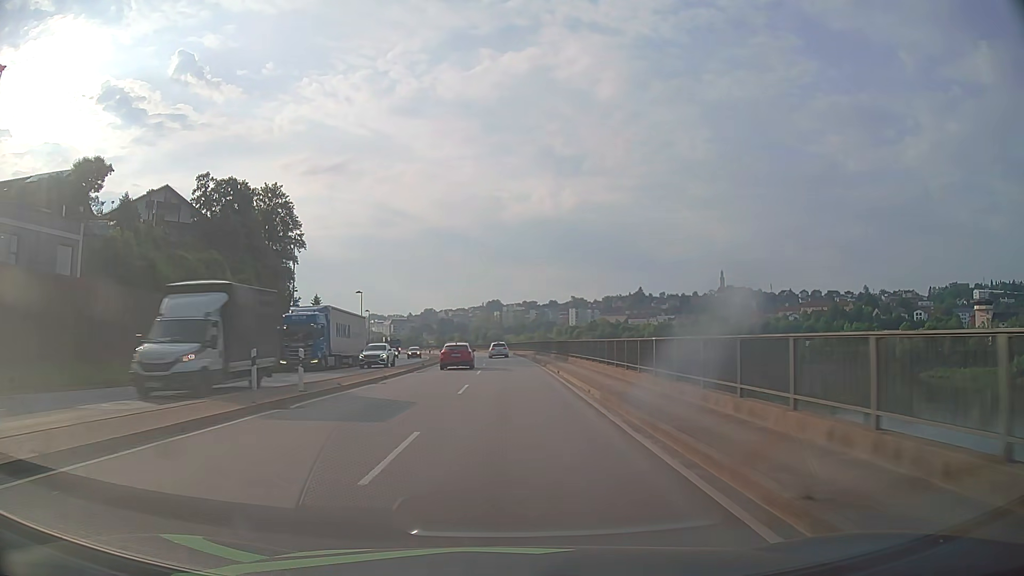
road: primary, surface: asphalt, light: Day
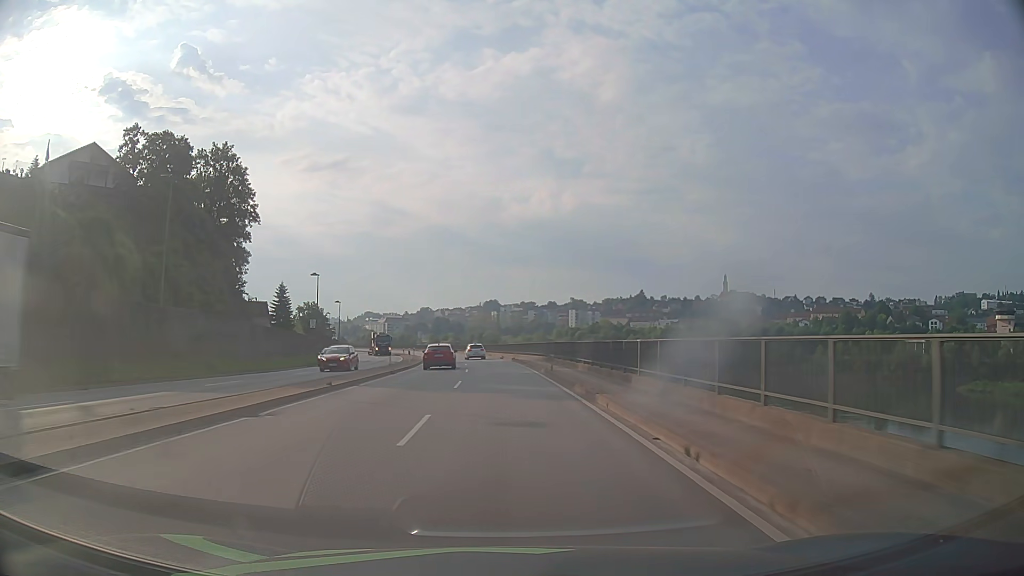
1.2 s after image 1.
(+0.1, +21.5) m; 0°
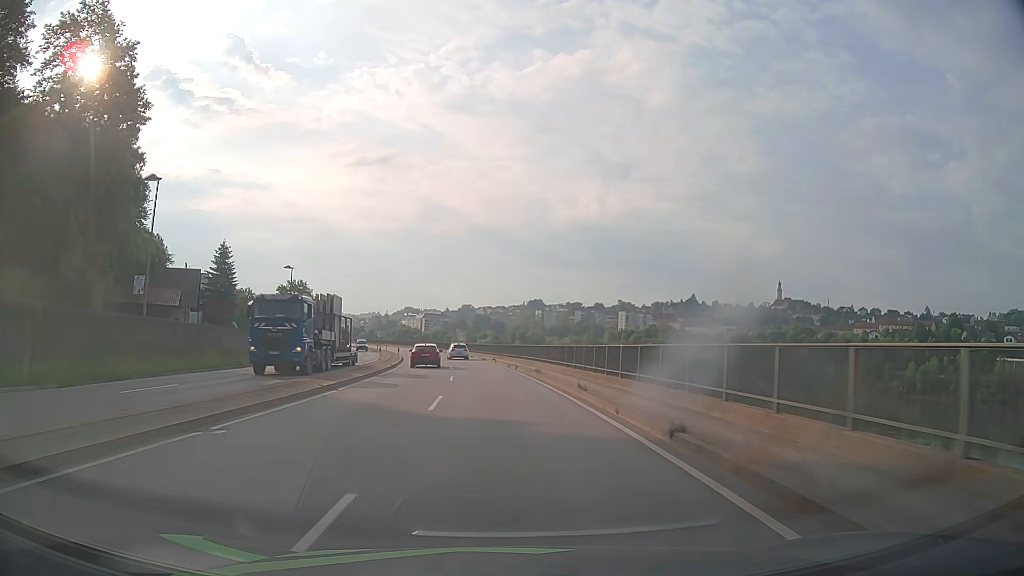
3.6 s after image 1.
(-1.1, +43.0) m; -4°
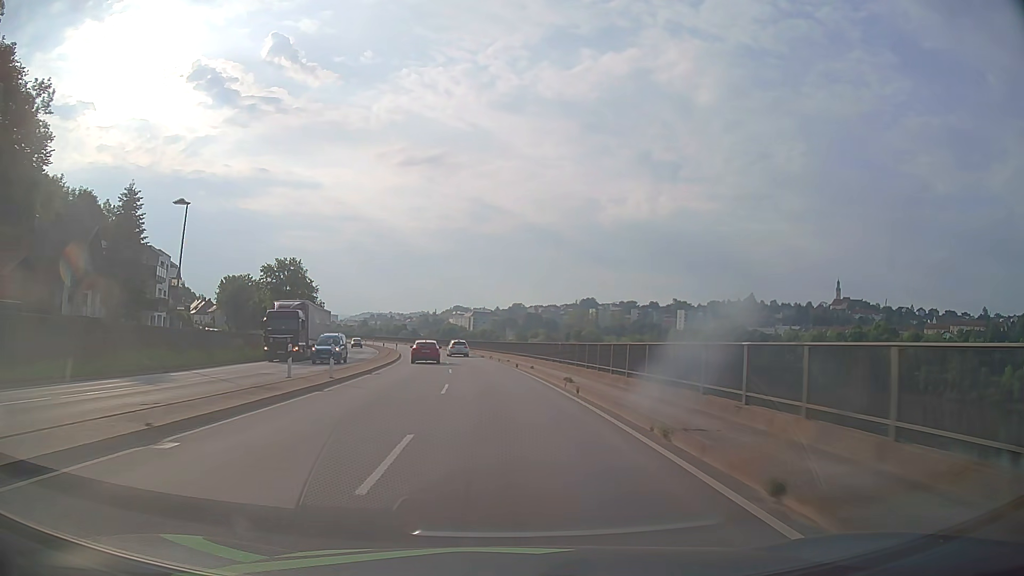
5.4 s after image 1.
(-1.1, +32.3) m; -4°
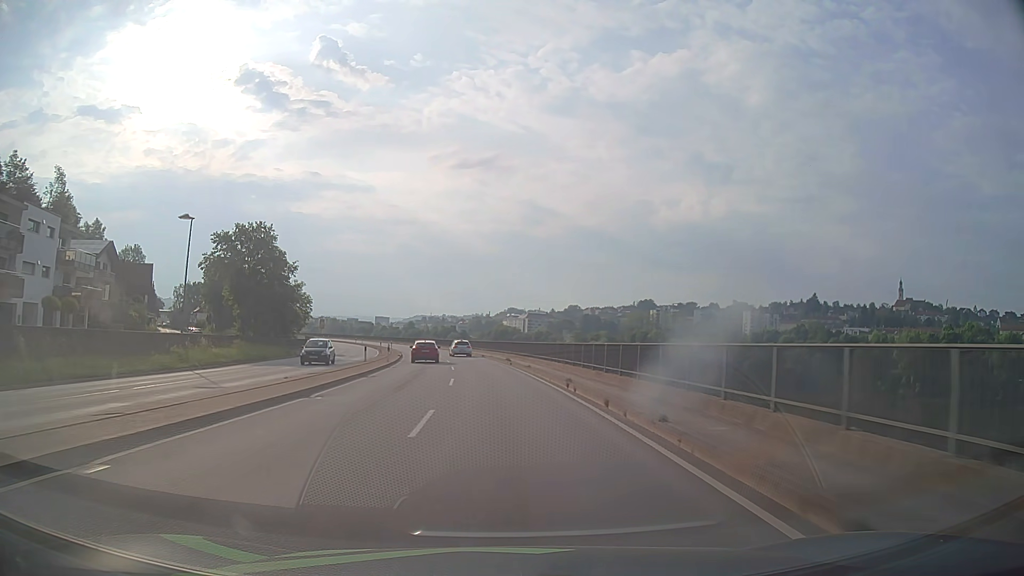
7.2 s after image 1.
(-1.3, +32.4) m; -5°
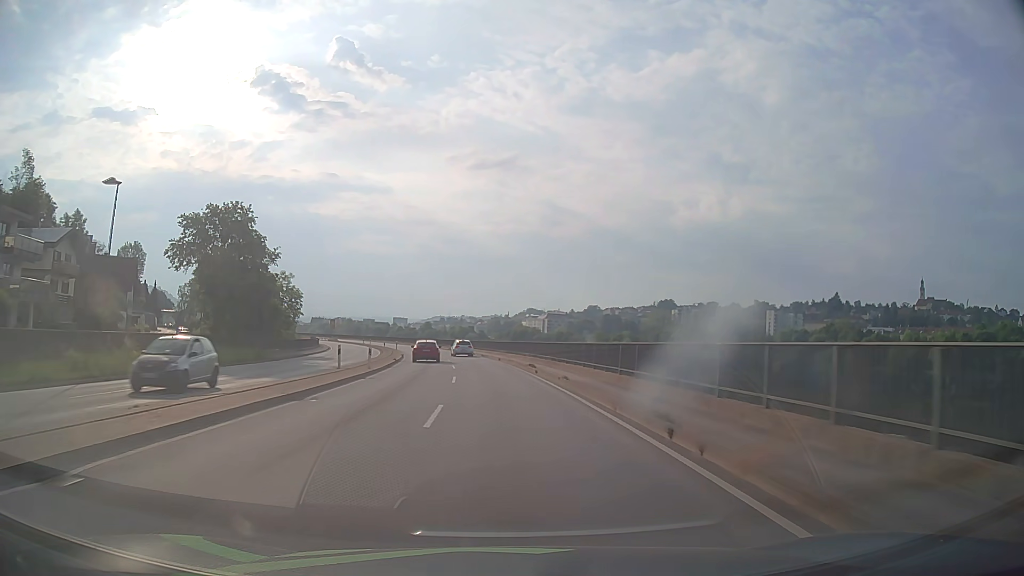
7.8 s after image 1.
(-0.1, +10.8) m; -2°
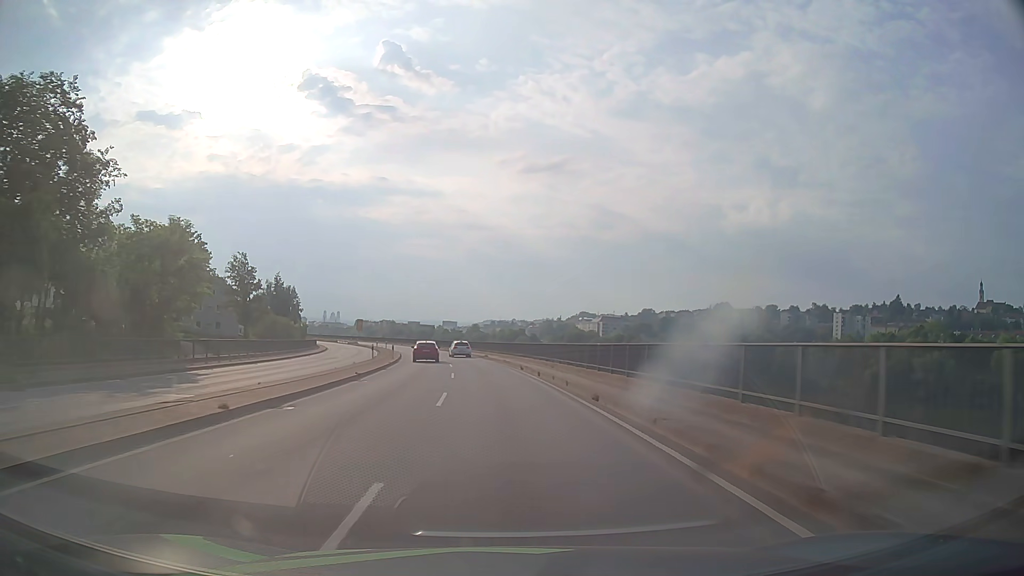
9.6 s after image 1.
(-1.2, +32.4) m; -4°
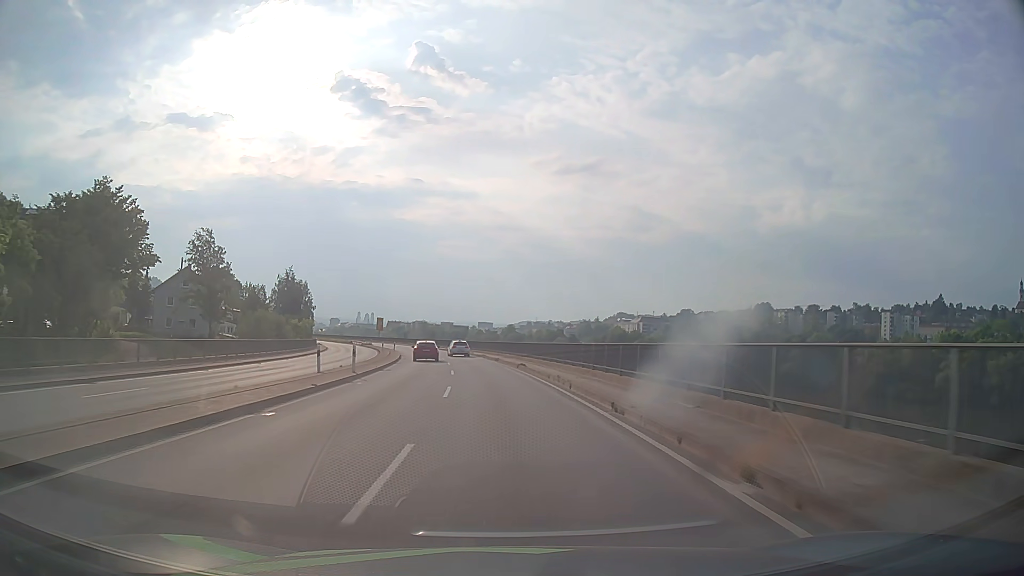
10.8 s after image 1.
(-0.6, +21.6) m; -3°
(0, +10) (-1, +20) (-1, +30) (-2, +40) (-3, +50) (-5, +60) (-7, +69) (-10, +79) (-12, +89) (-15, +98) m
